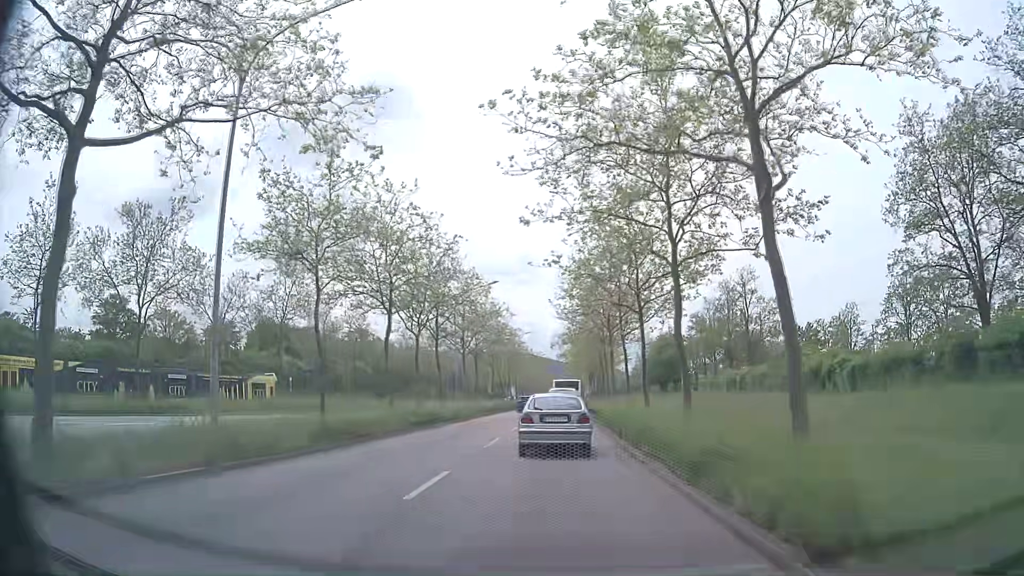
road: primary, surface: asphalt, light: Day
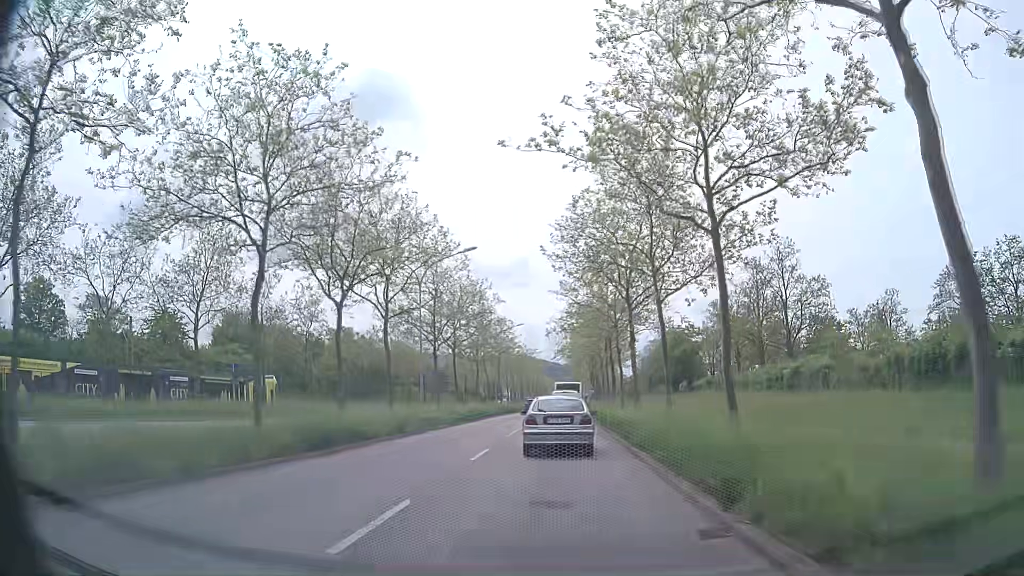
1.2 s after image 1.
(0.0, +12.3) m; +1°
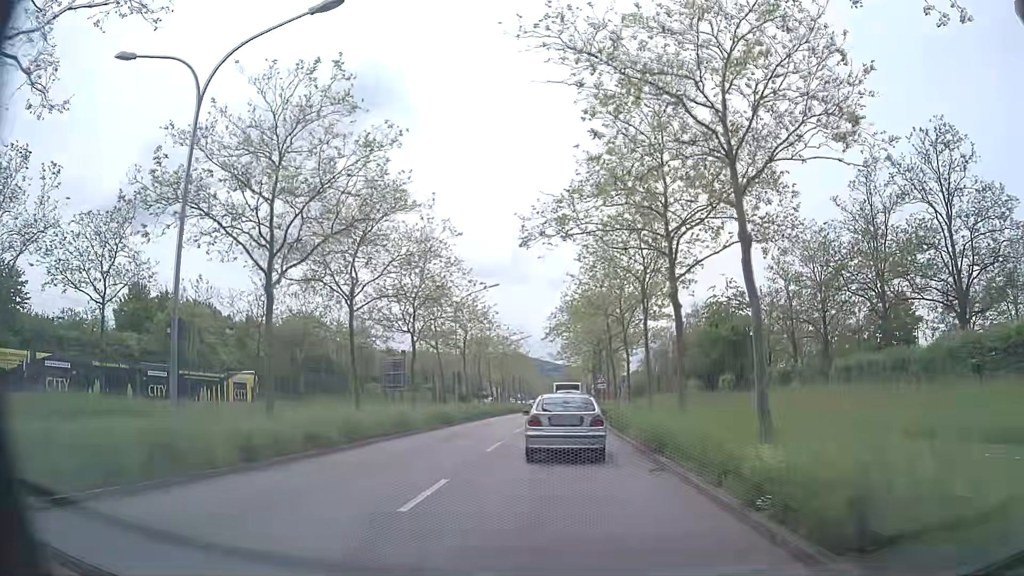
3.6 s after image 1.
(-0.2, +25.5) m; 0°
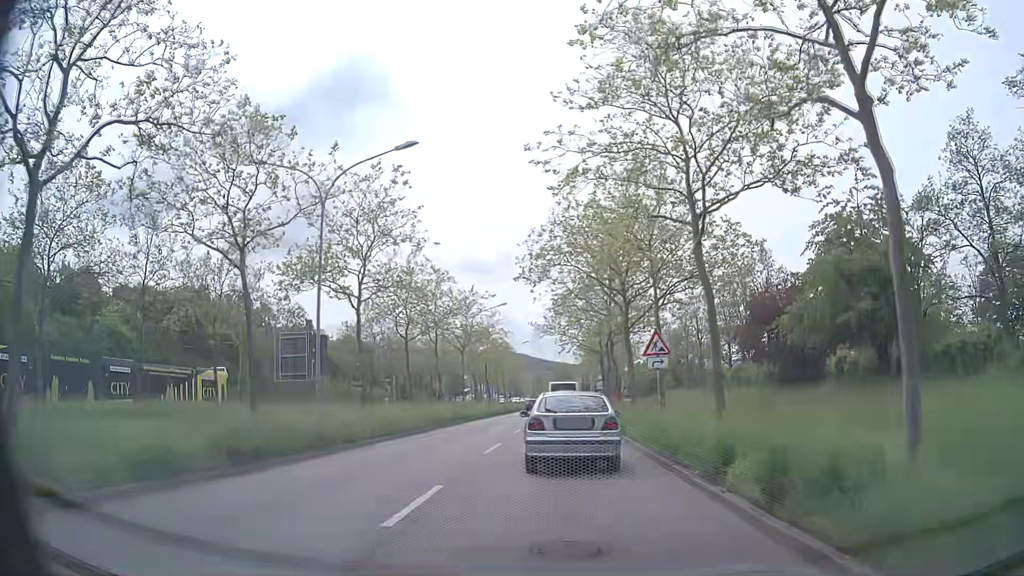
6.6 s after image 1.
(+0.2, +28.3) m; +1°
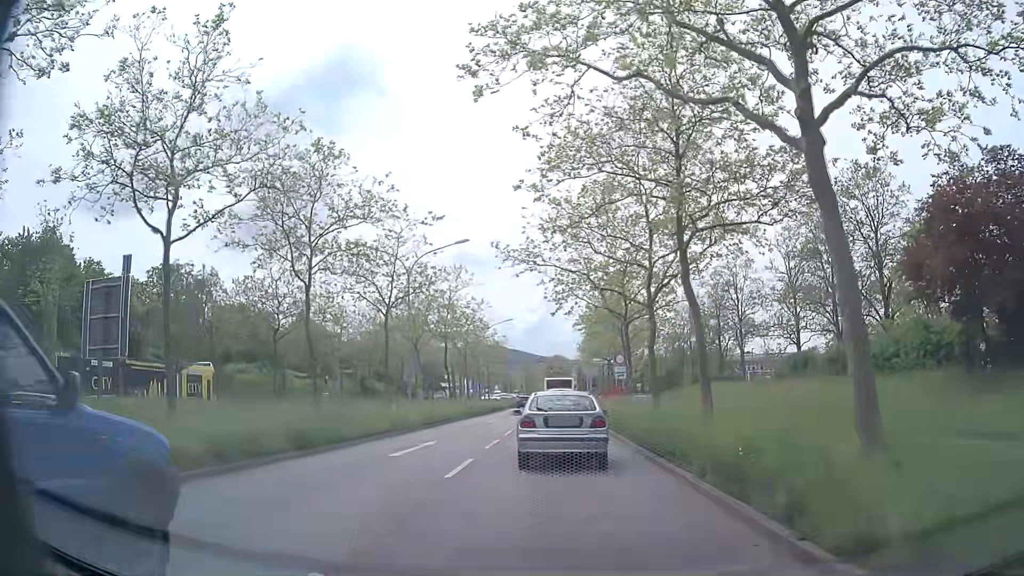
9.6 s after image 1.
(+0.2, +23.2) m; +1°
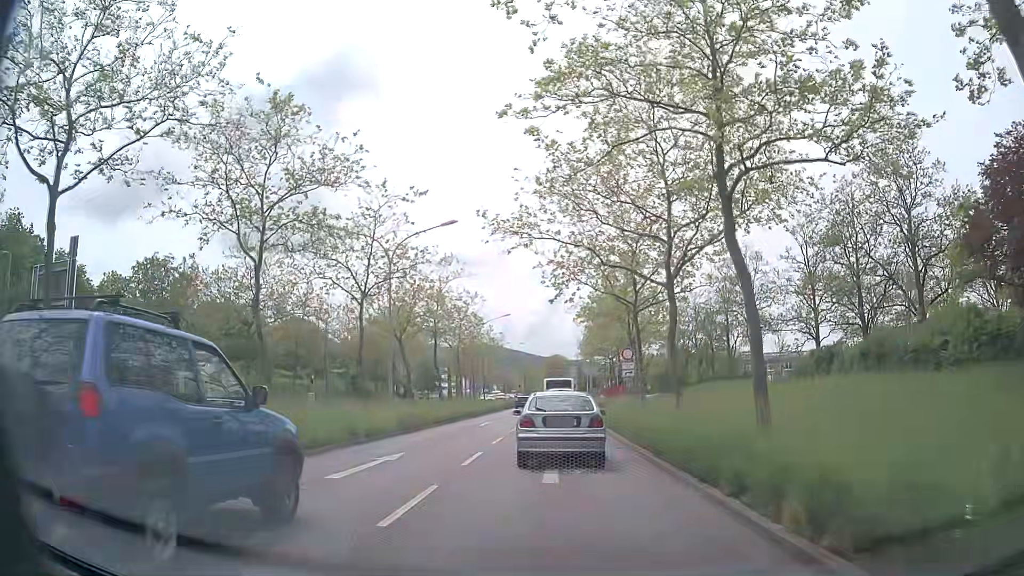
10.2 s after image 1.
(0.0, +4.1) m; -1°
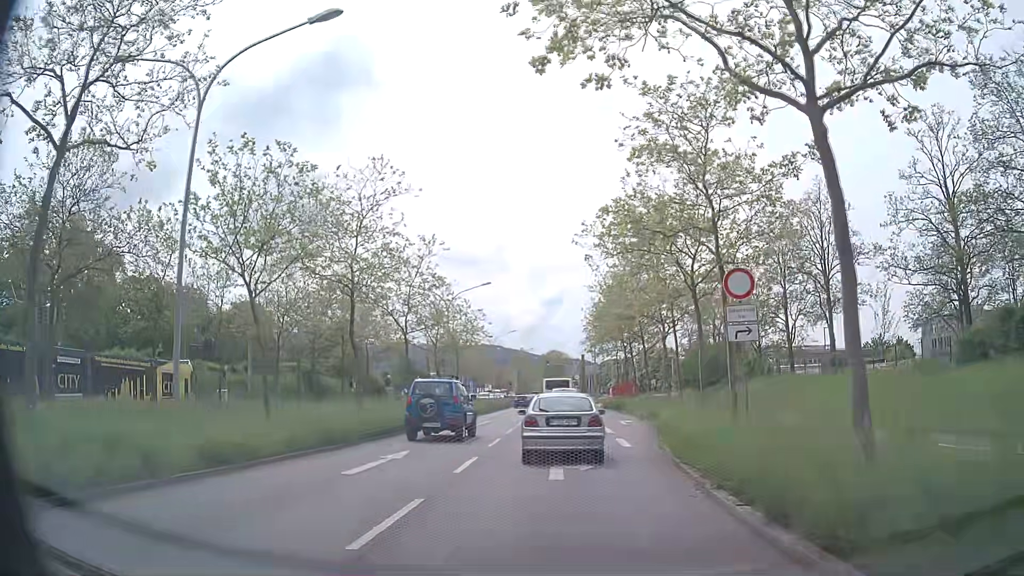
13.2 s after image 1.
(+0.4, +19.4) m; +2°
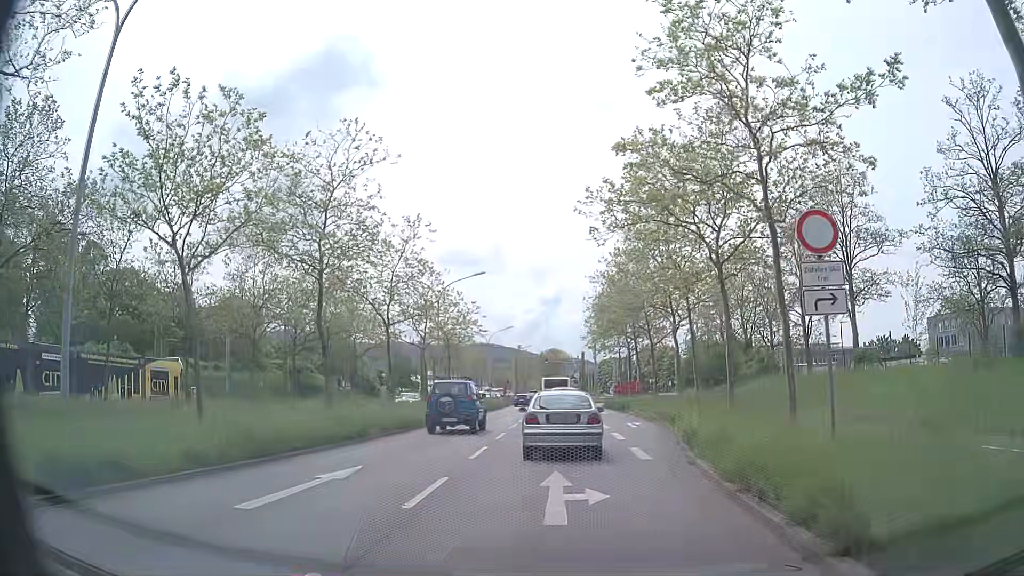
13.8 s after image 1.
(0.0, +3.9) m; 0°
(0, +10) (0, +20) (0, +30) (0, +40) (0, +50) (0, +60) (0, +70) (0, +80) (0, +90) (0, +100) m
